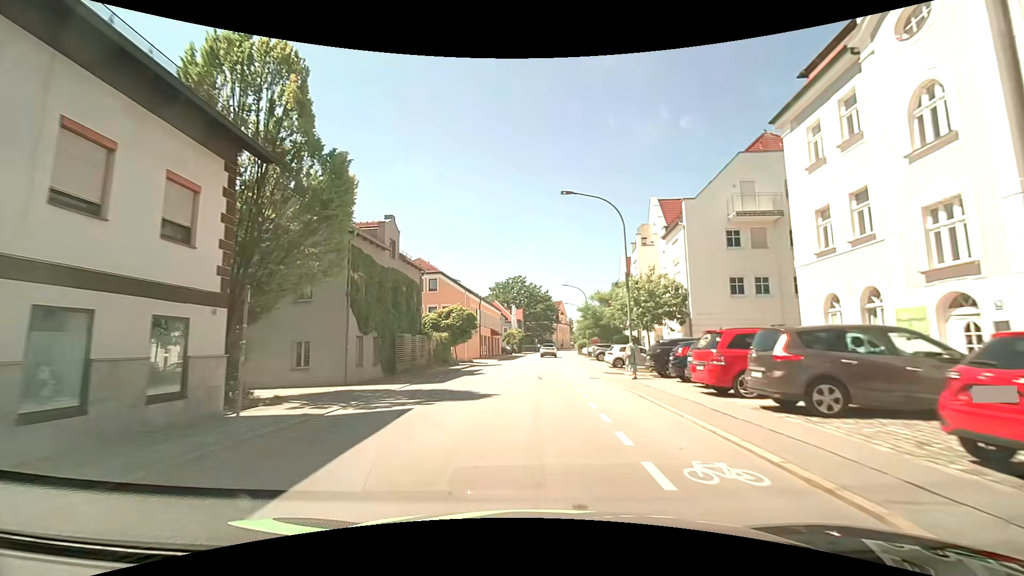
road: tertiary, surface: asphalt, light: Day
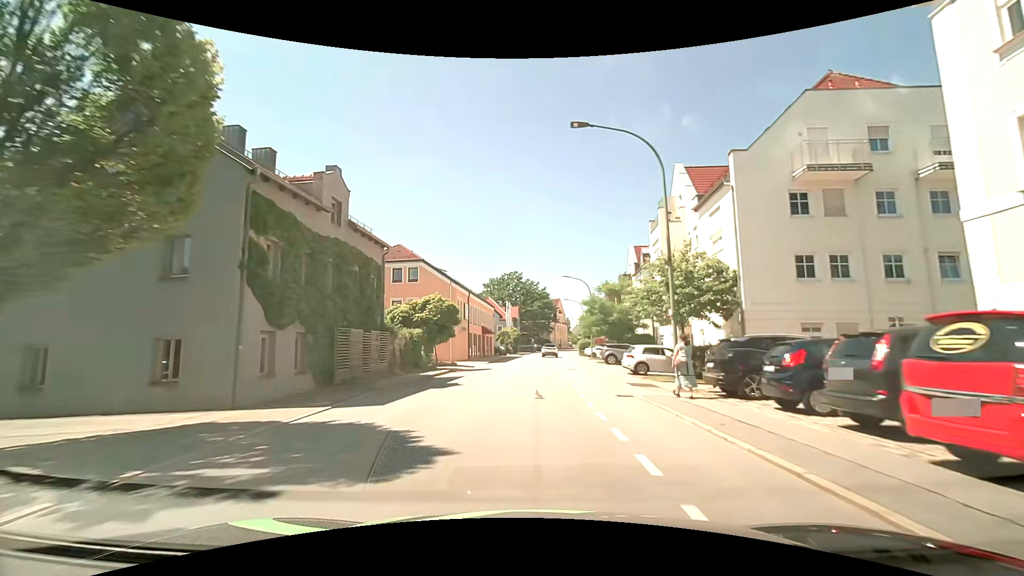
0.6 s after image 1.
(0.0, +7.6) m; 0°
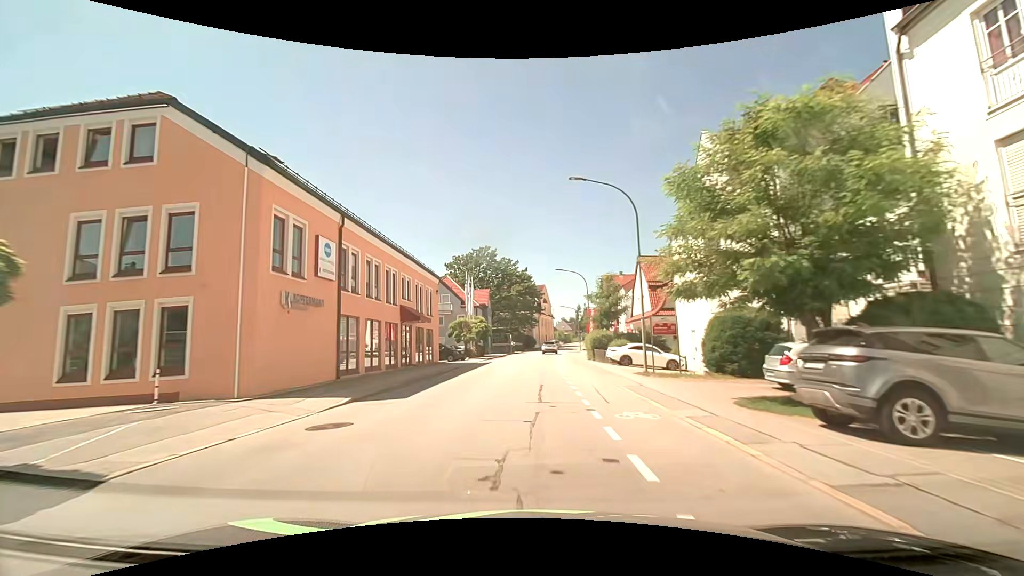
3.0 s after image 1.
(+0.6, +30.7) m; +2°
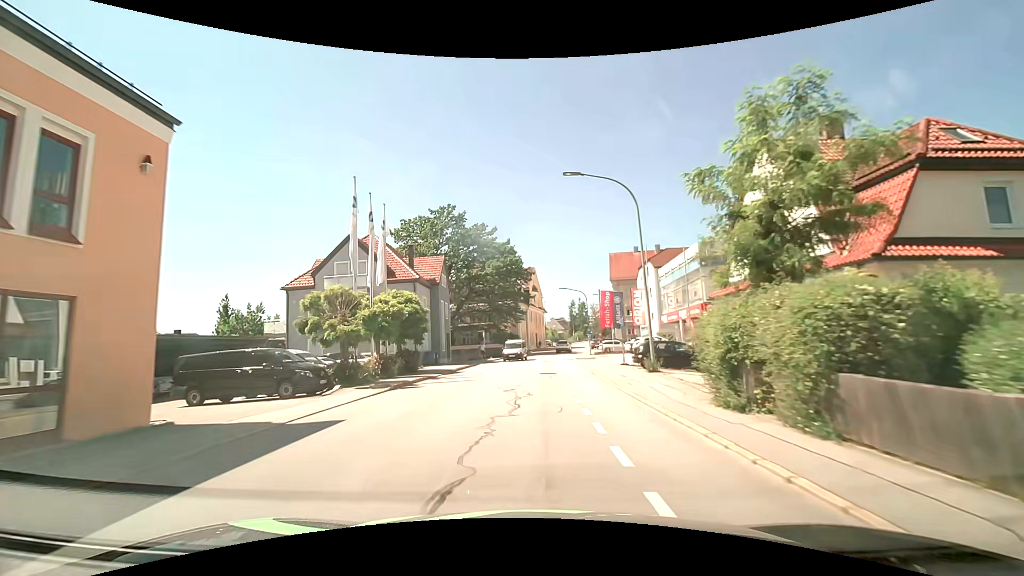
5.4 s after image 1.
(+0.5, +29.6) m; +2°
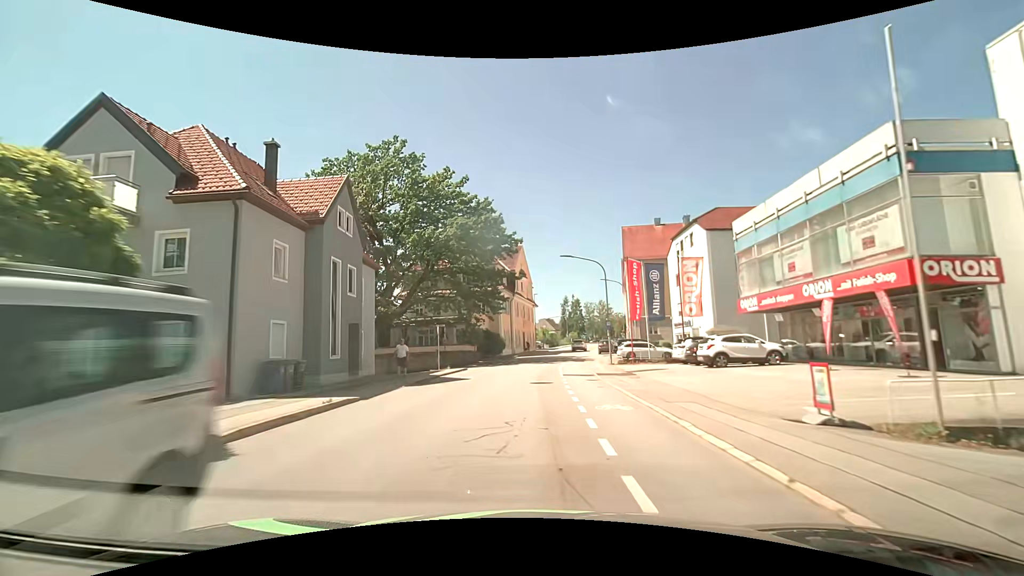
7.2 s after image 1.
(0.0, +21.7) m; +1°
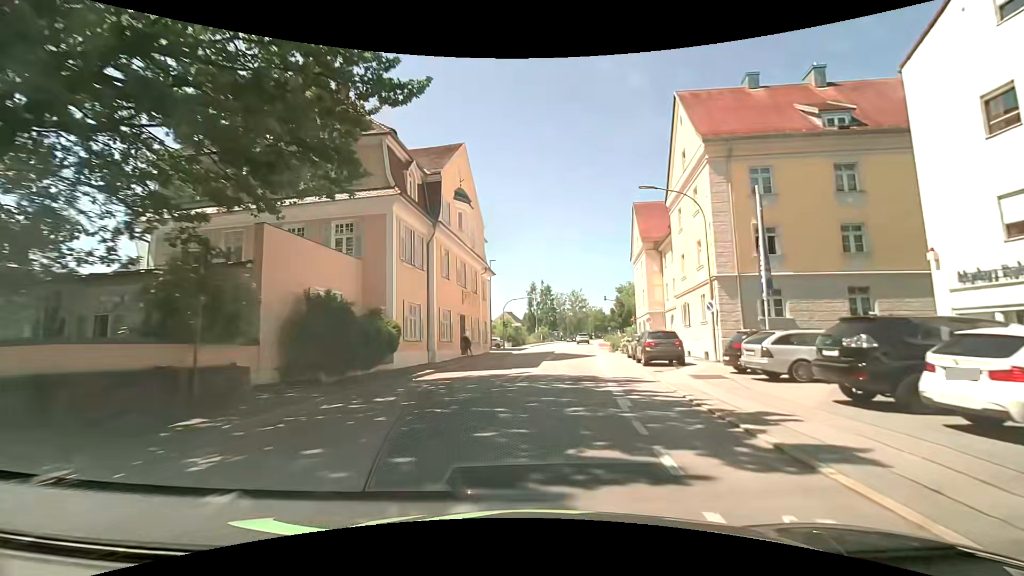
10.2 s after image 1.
(+0.7, +35.7) m; +4°
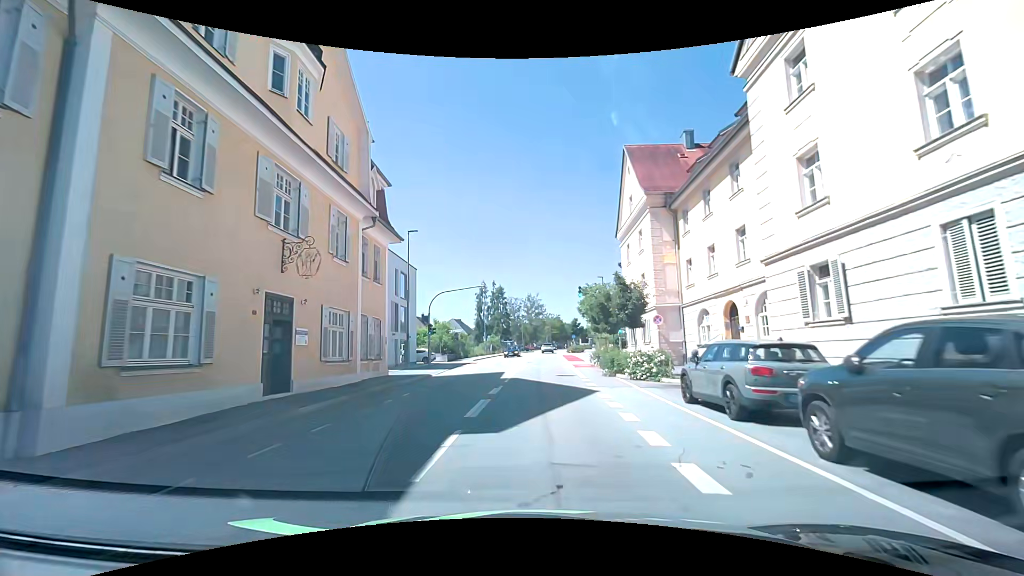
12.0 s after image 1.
(+1.0, +19.0) m; +5°
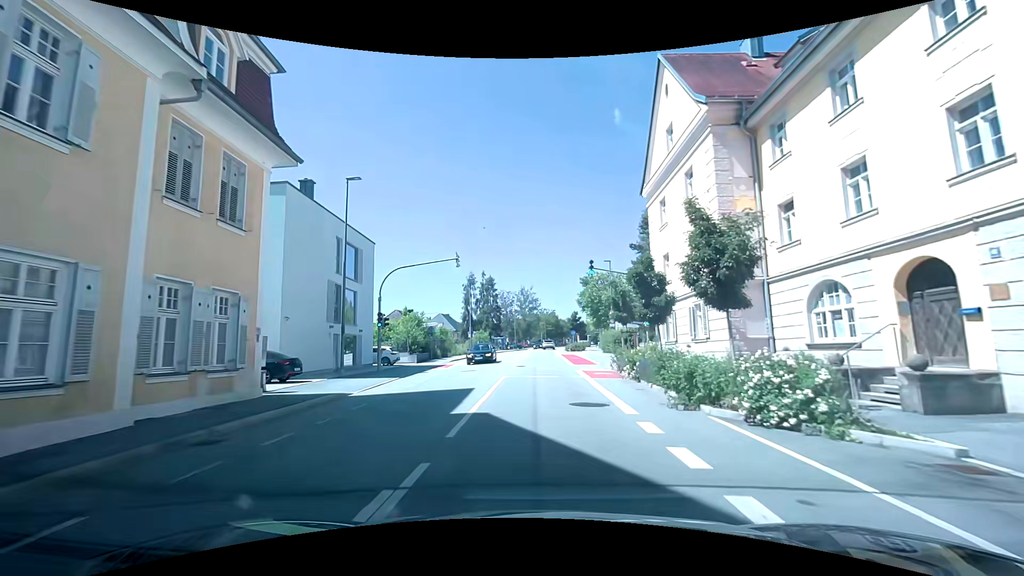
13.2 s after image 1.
(0.0, +11.2) m; 0°
(0, +10) (0, +20) (+1, +30) (+1, +40) (+1, +50) (+1, +60) (+2, +70) (+3, +80) (+4, +90) (+5, +100) m
